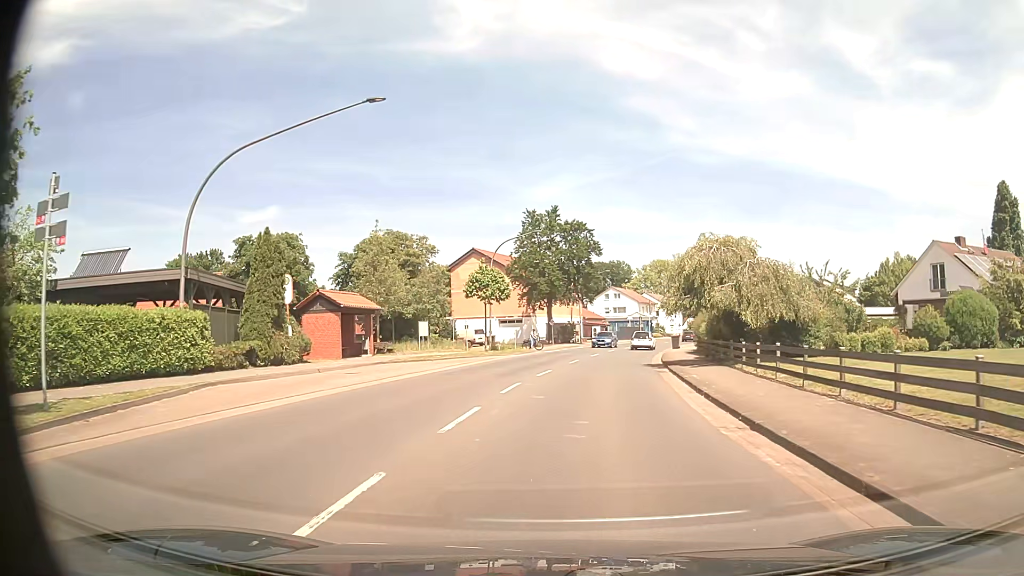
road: secondary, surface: asphalt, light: Day
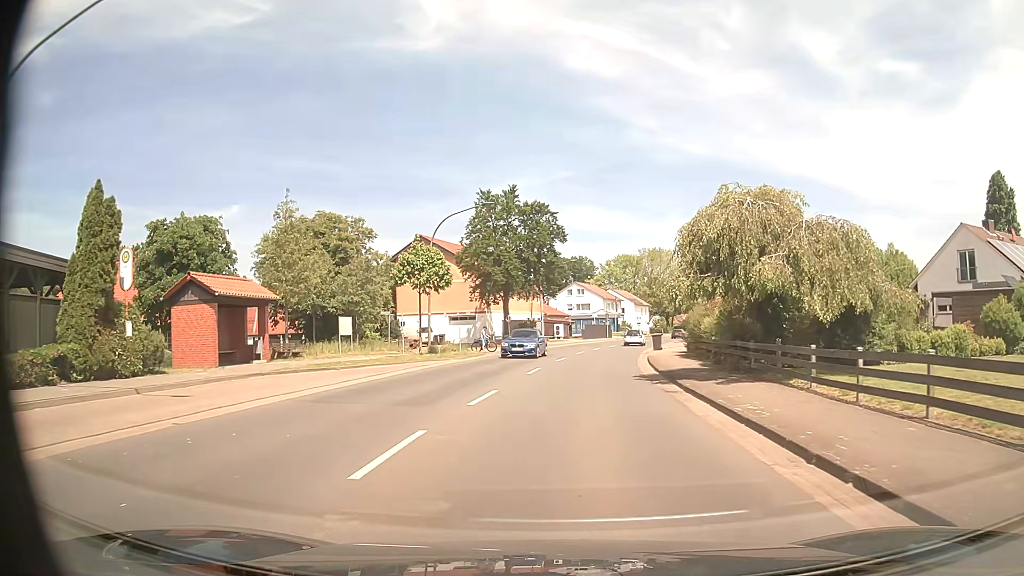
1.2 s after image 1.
(+0.3, +9.1) m; +3°
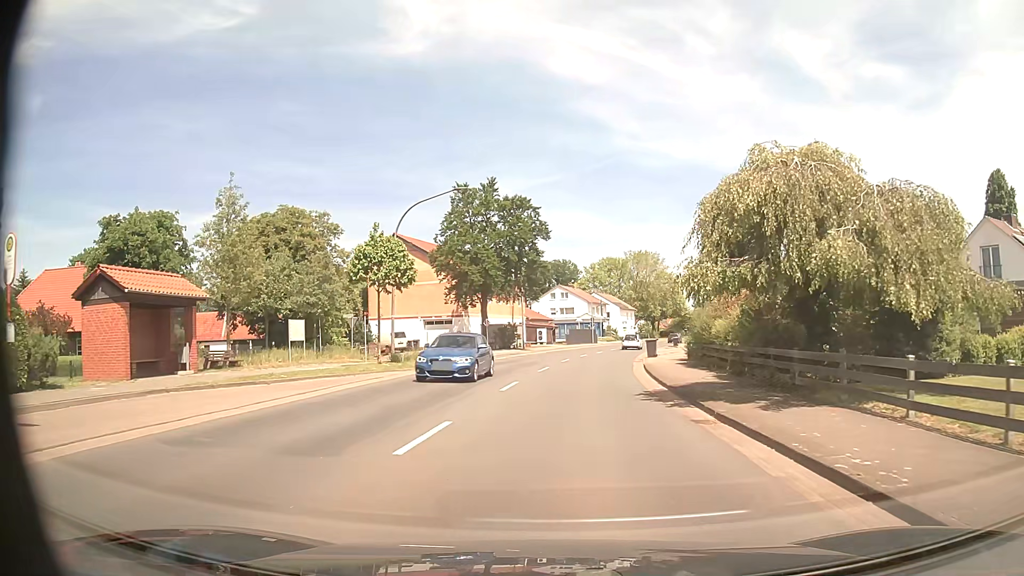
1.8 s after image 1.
(+0.1, +4.7) m; +1°
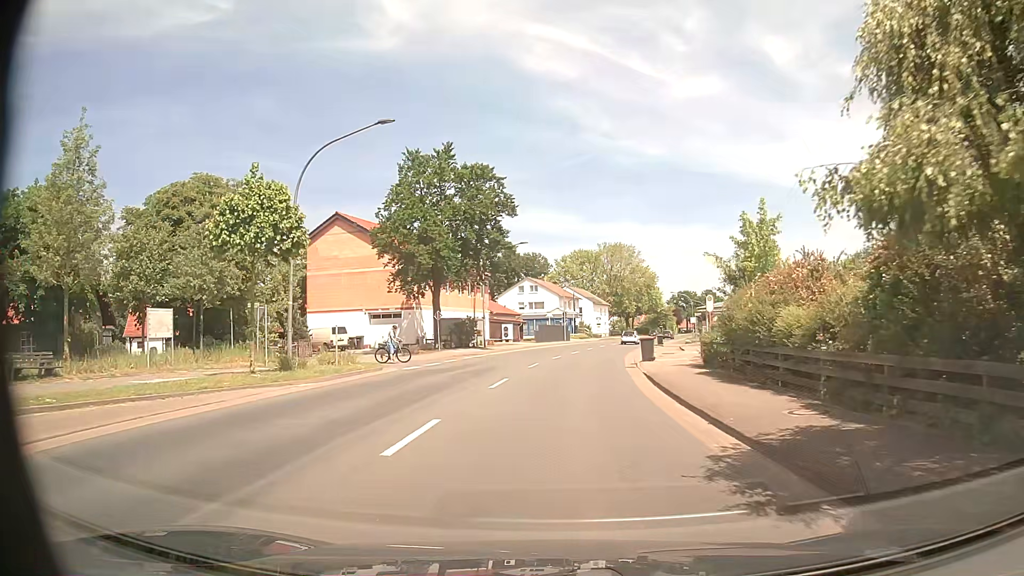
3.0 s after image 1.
(+0.2, +9.4) m; +2°
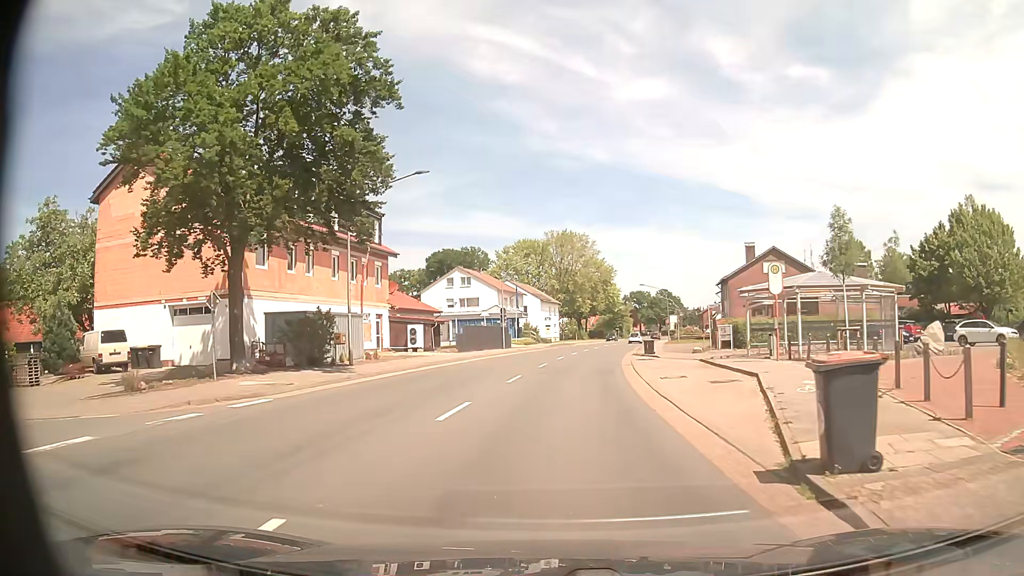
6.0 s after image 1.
(+1.0, +23.5) m; +5°
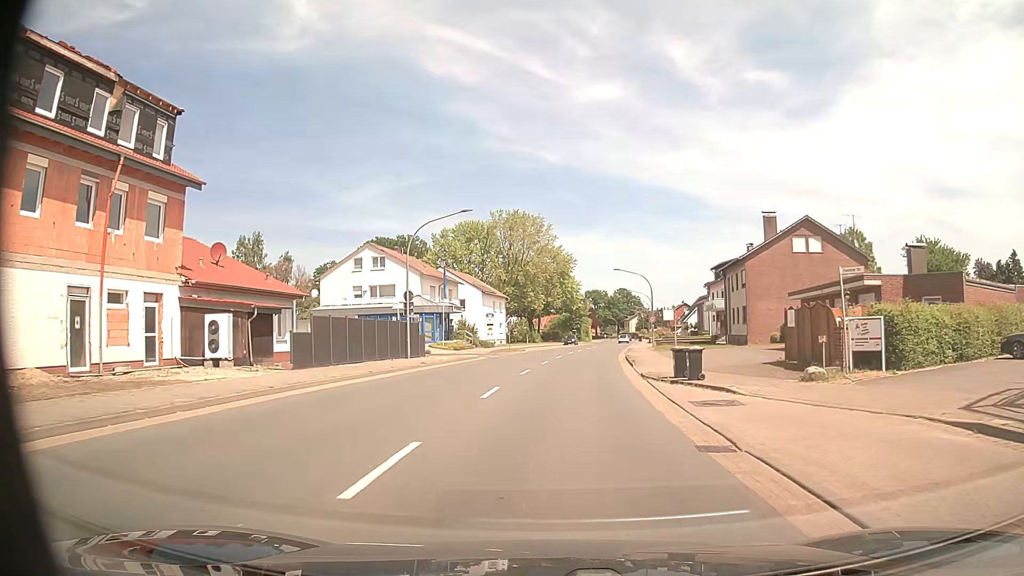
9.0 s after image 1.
(+0.7, +23.3) m; +4°
